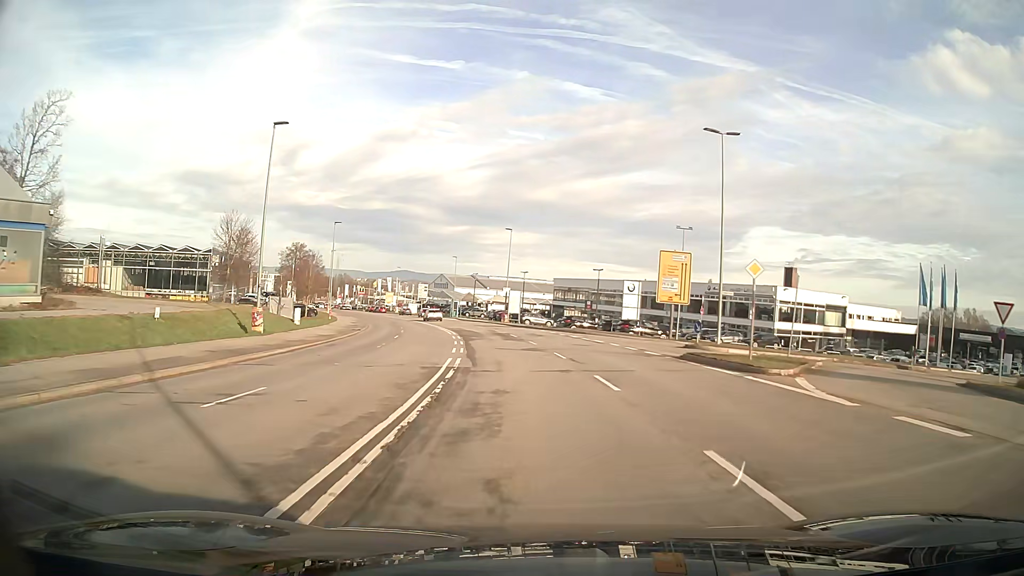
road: secondary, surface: asphalt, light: Day
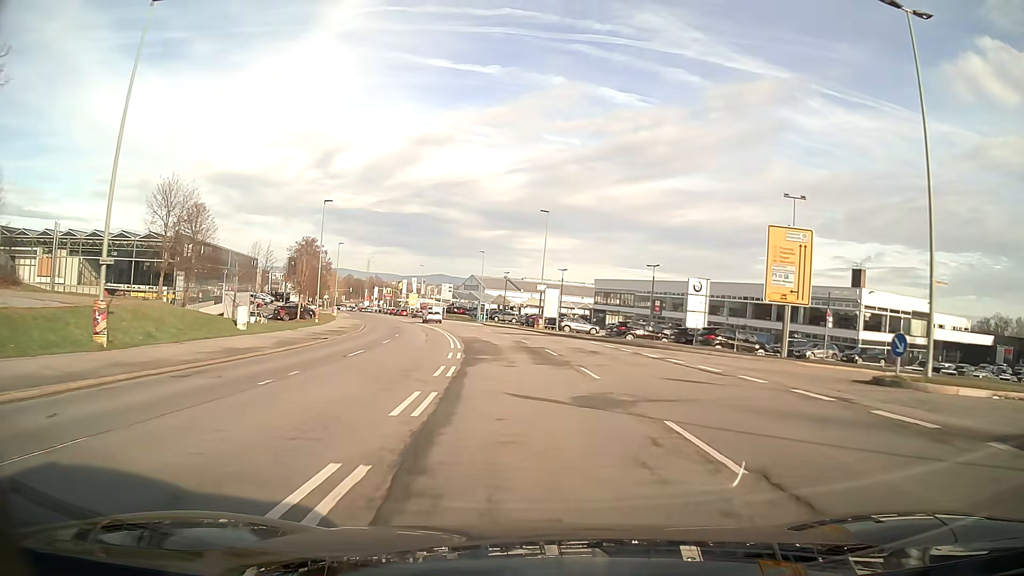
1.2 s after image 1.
(-0.4, +15.5) m; -3°
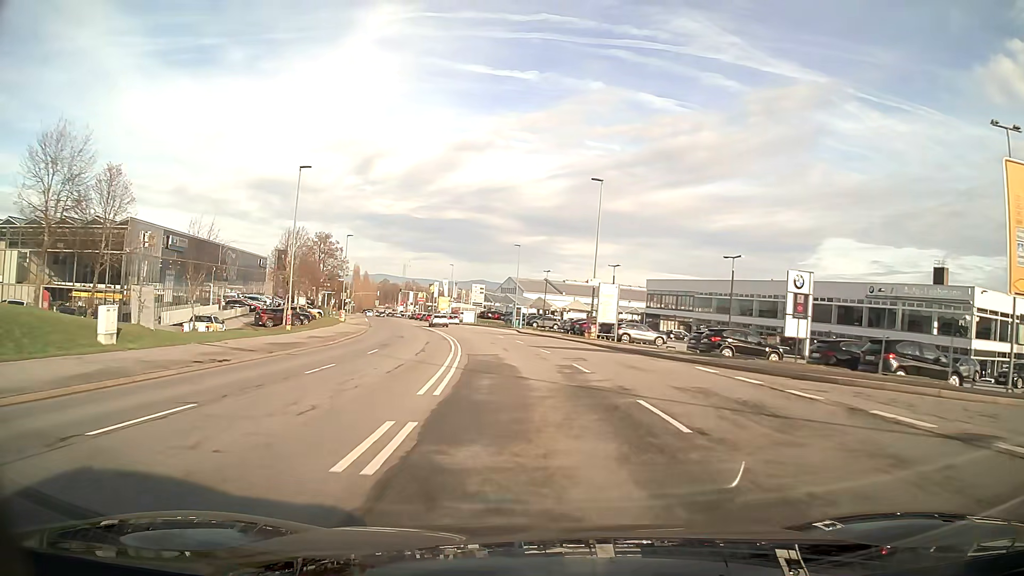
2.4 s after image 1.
(-0.5, +15.4) m; -3°
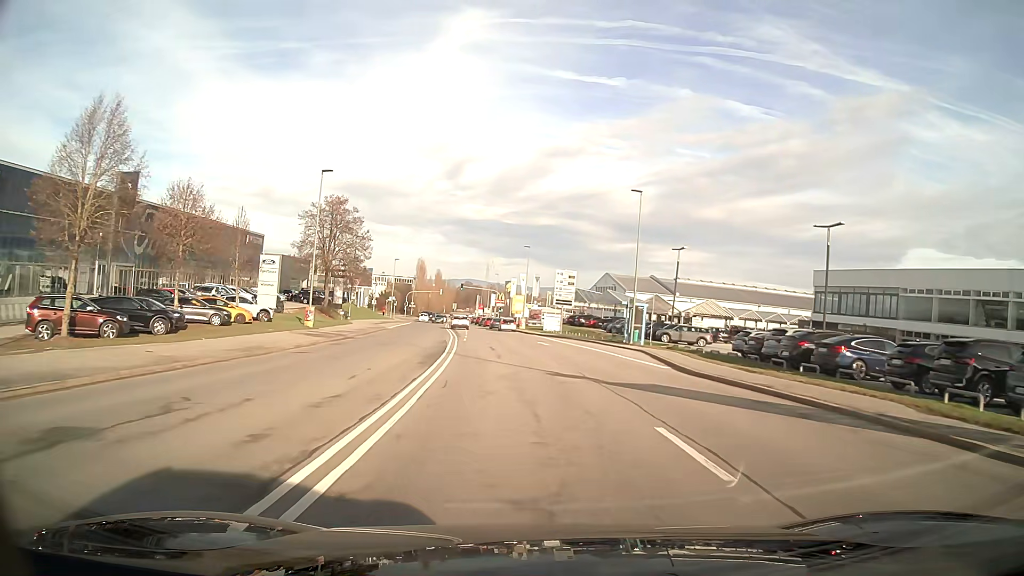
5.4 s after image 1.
(-2.5, +38.3) m; -7°
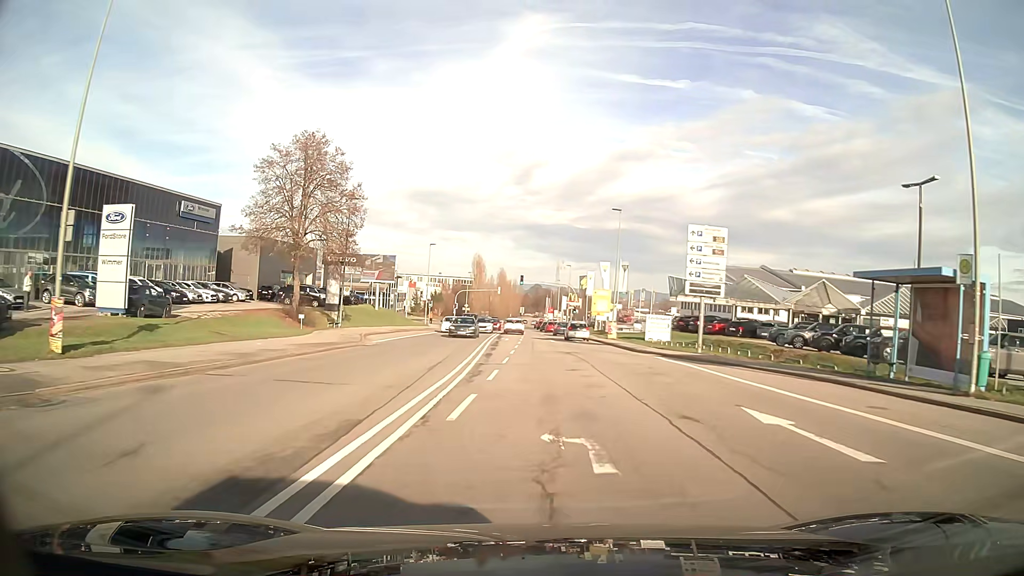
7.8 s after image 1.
(-1.7, +30.6) m; -6°
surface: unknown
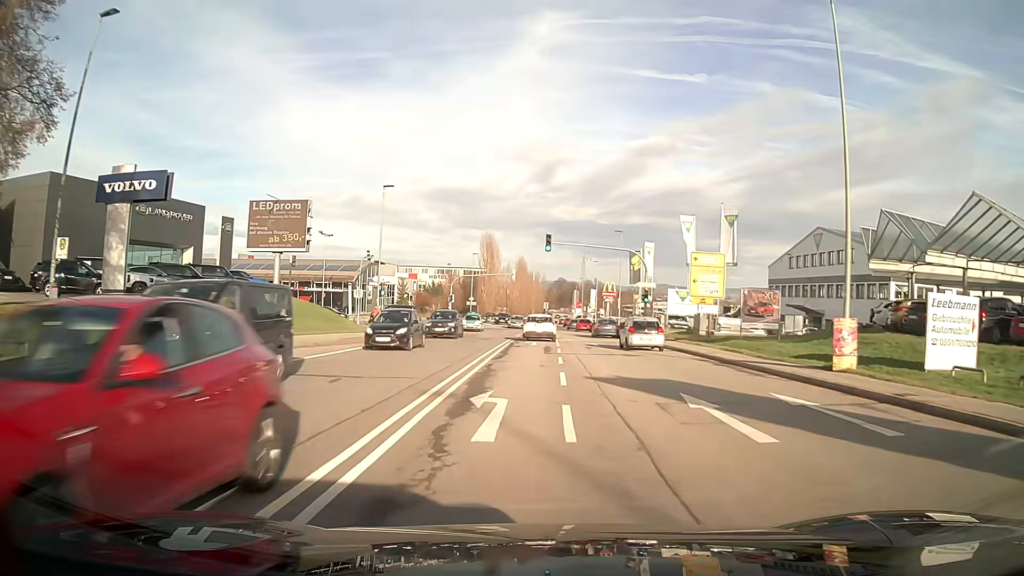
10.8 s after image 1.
(-0.7, +37.2) m; -2°
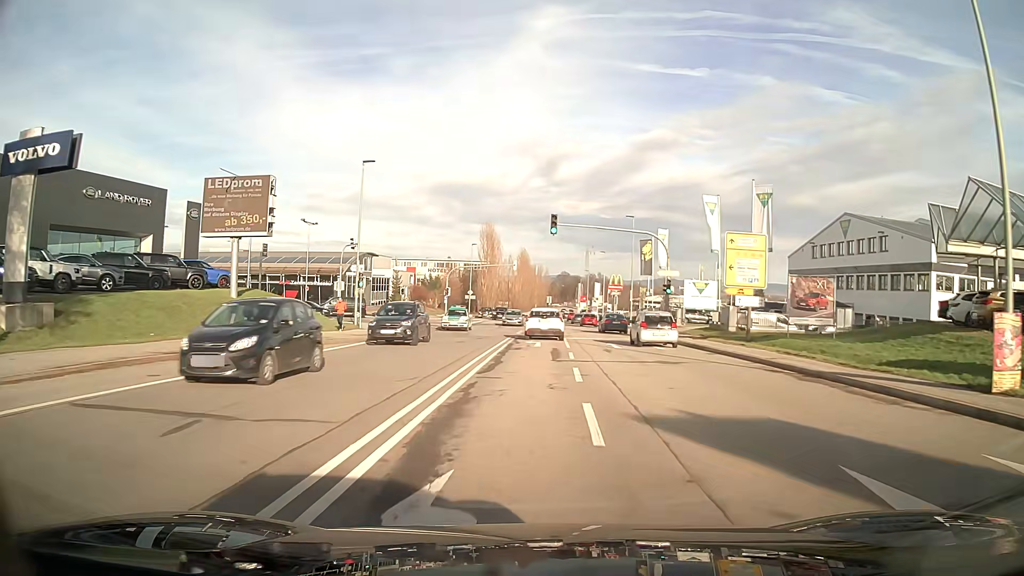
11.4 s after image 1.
(0.0, +6.4) m; 0°
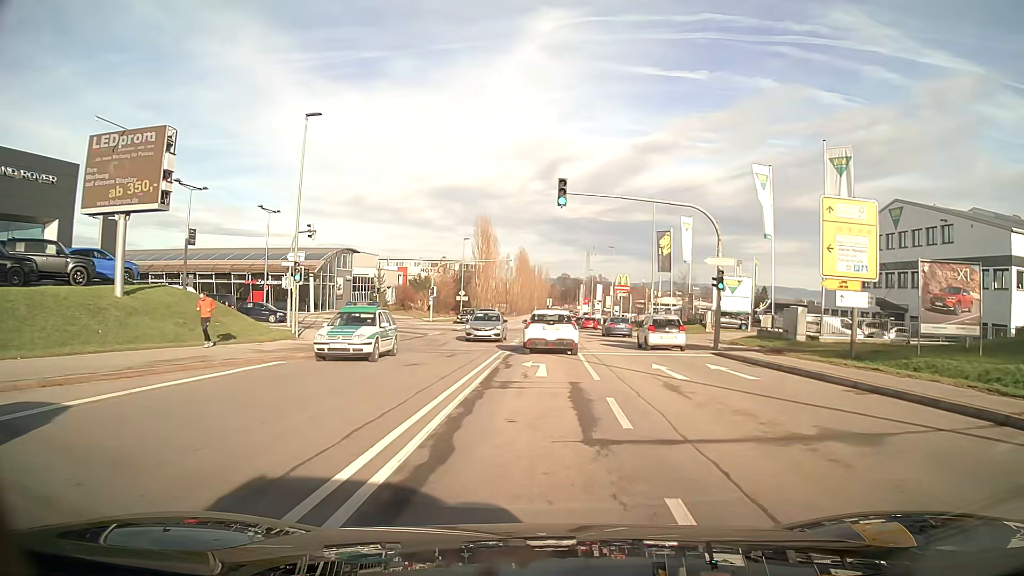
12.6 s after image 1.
(0.0, +10.6) m; 0°
(0, +10) (0, +20) (+1, +30) (0, +40) (-6, +47) (-15, +50) (-25, +51) (-35, +51) (-45, +53) (-55, +54) m
